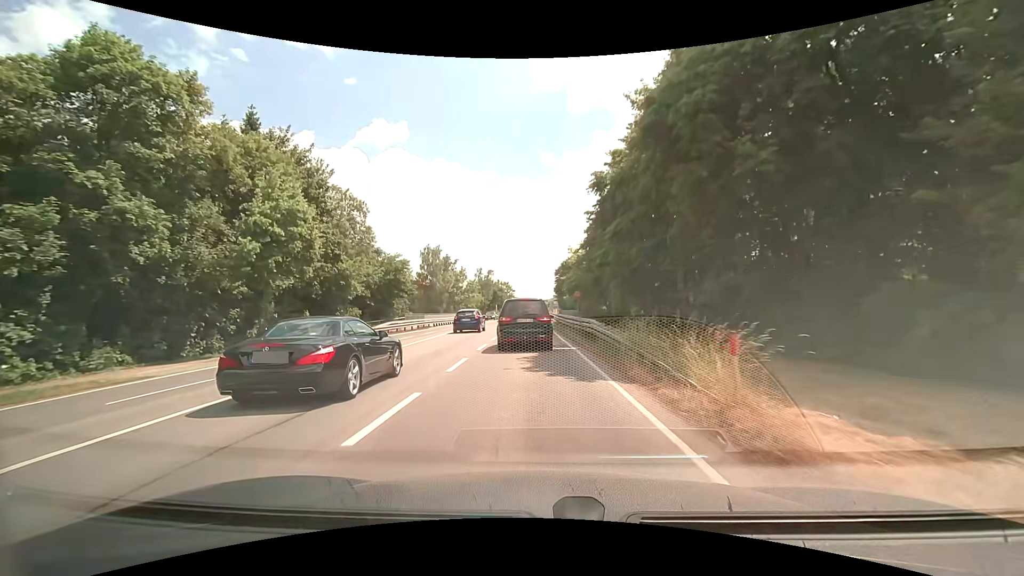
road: secondary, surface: asphalt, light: Day
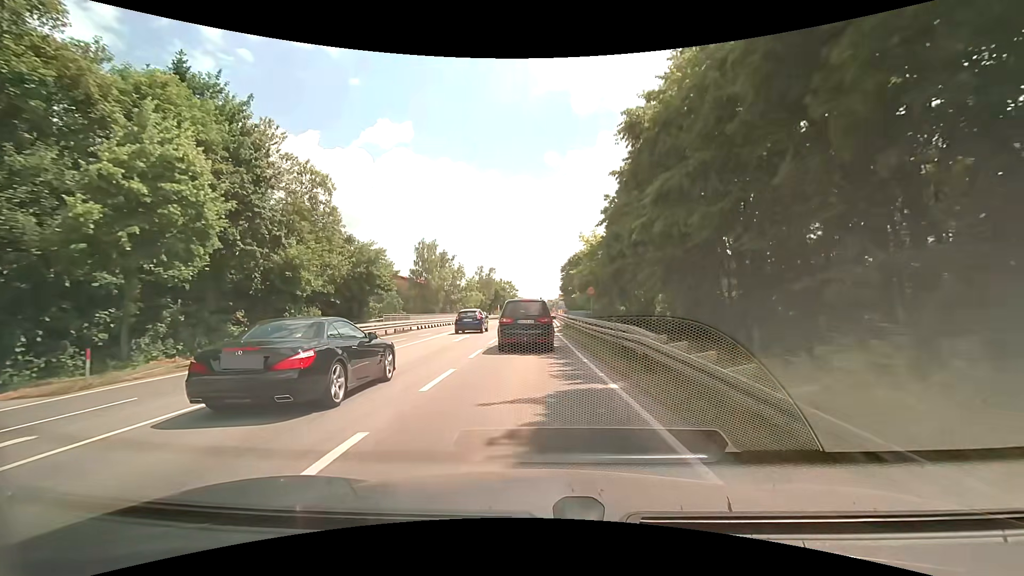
(-0.1, +8.6) m; -1°
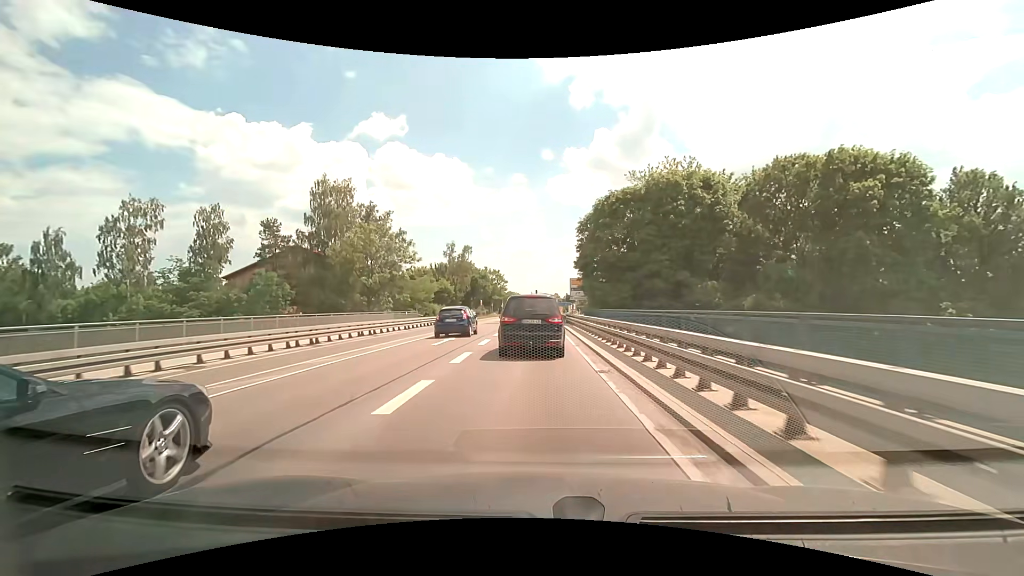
(-0.1, +43.8) m; +1°
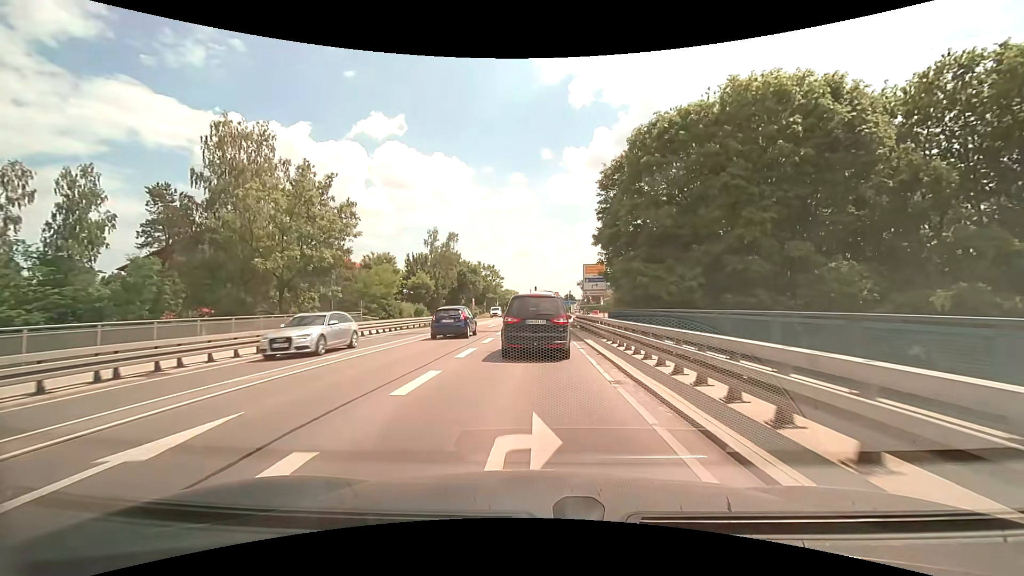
(0.0, +16.8) m; 0°
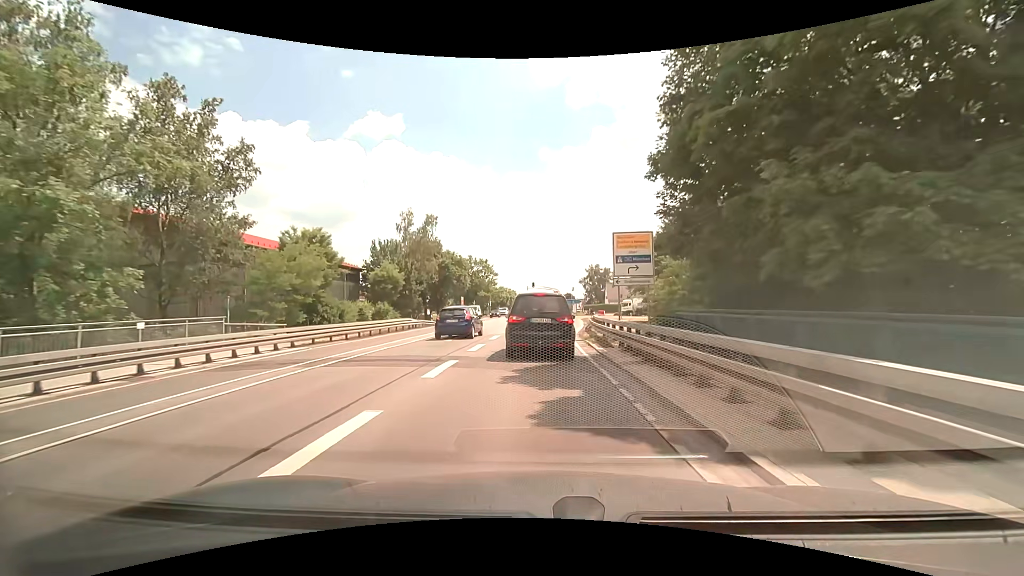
(0.0, +15.9) m; 0°
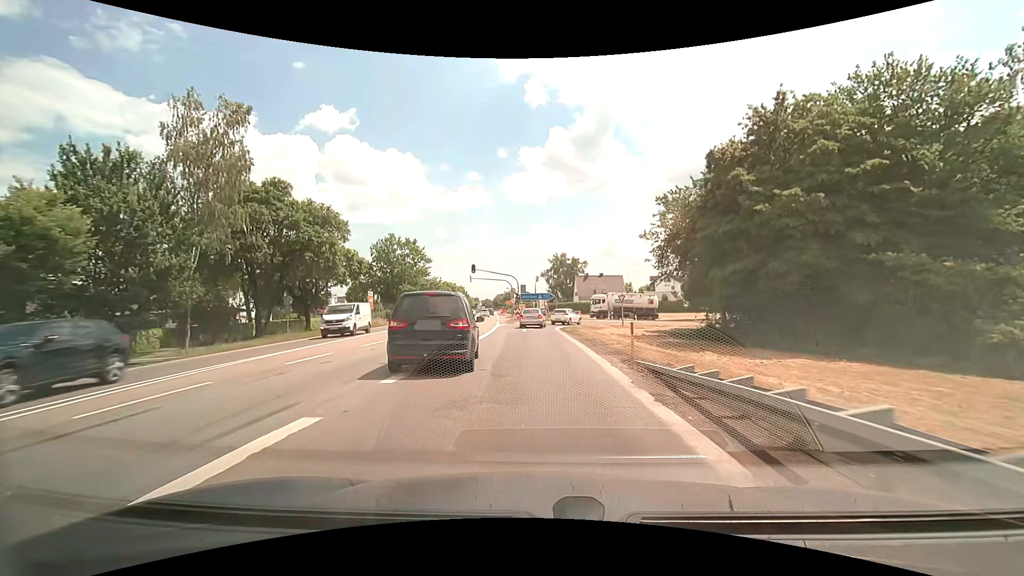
(+1.3, +36.6) m; +5°
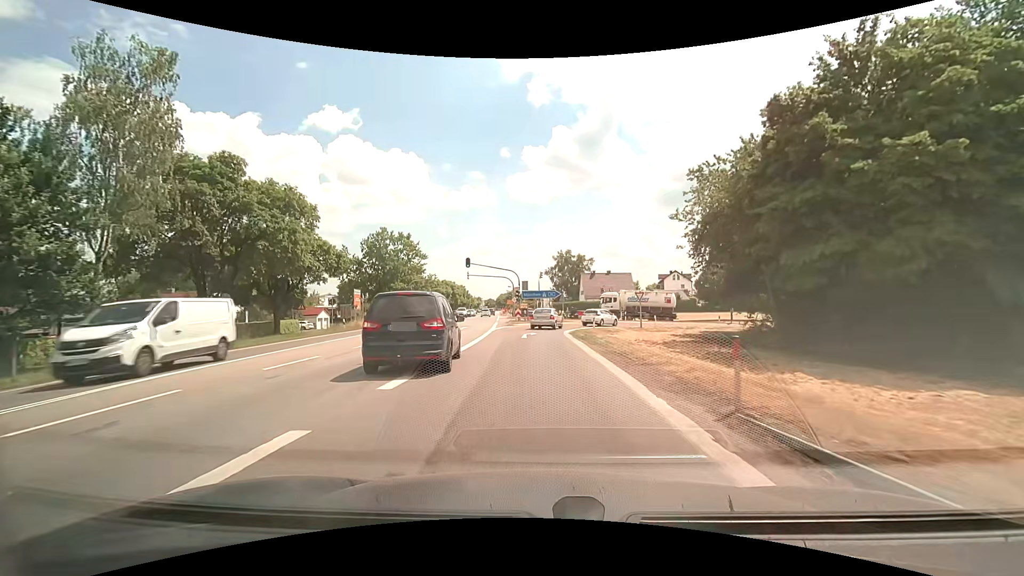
(-0.1, +6.9) m; -1°
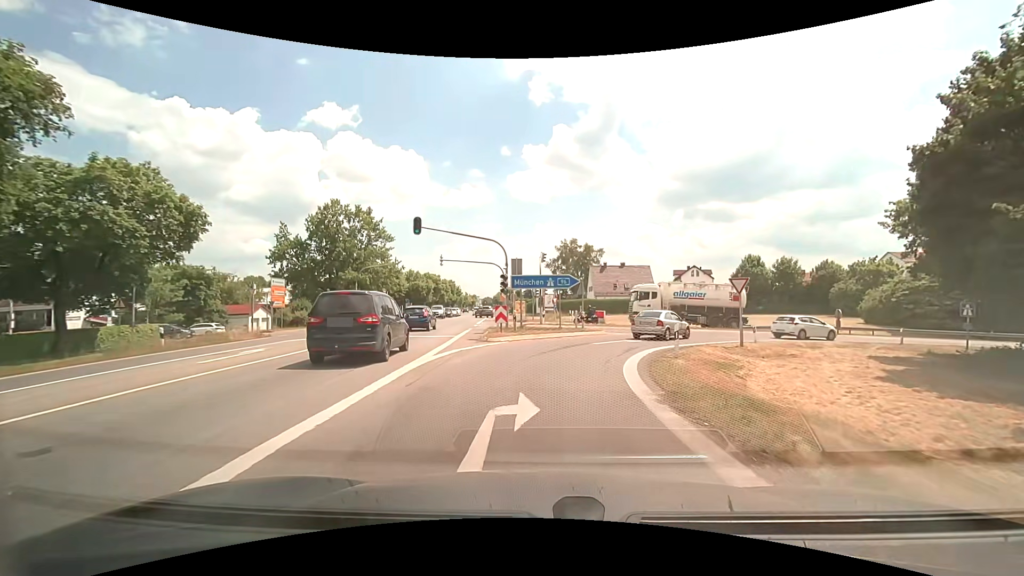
(-0.2, +20.5) m; 0°
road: motorway_link
(+1, +10) (+3, +20) (+9, +28) (+16, +34) (+26, +37) (+36, +39) (+46, +40) (+56, +41) (+66, +41) (+76, +41) m
